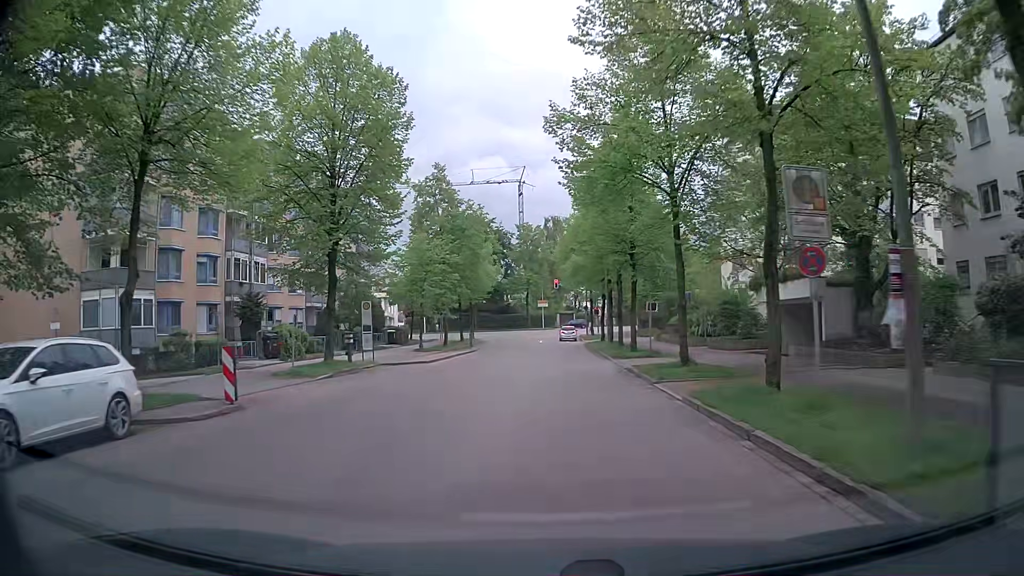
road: residential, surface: asphalt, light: Day
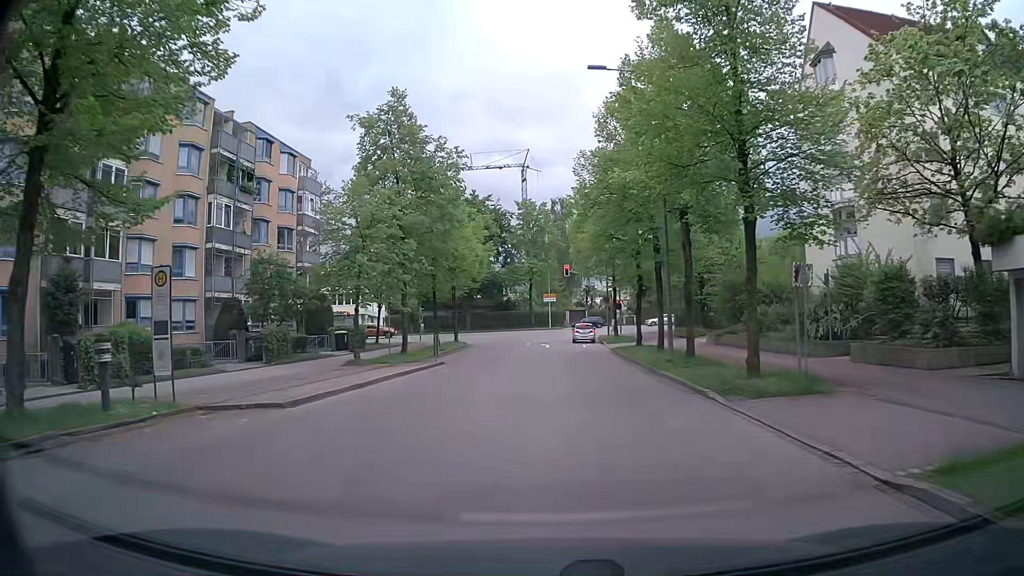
(-0.3, +18.0) m; -1°
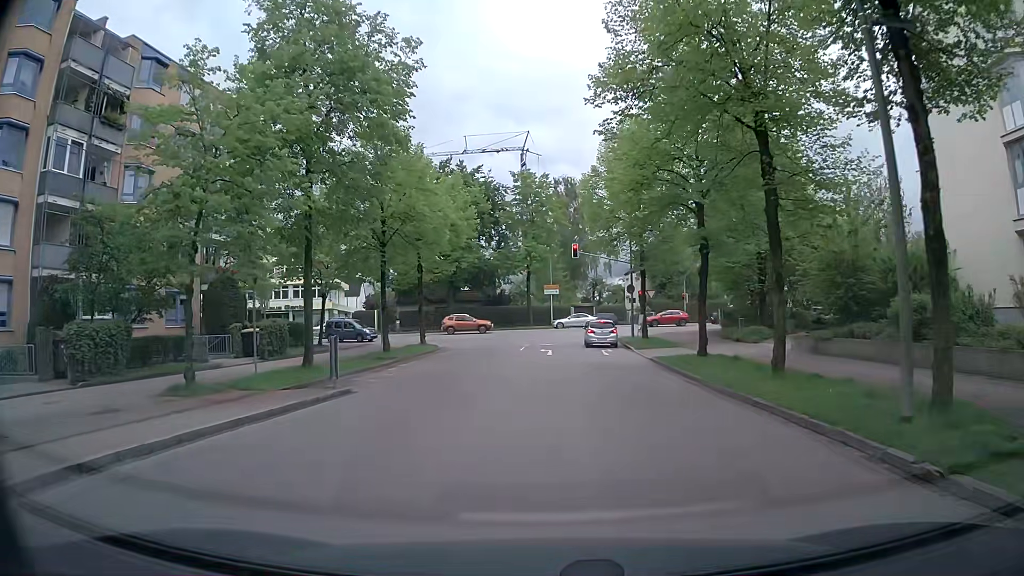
(-0.1, +15.0) m; -1°
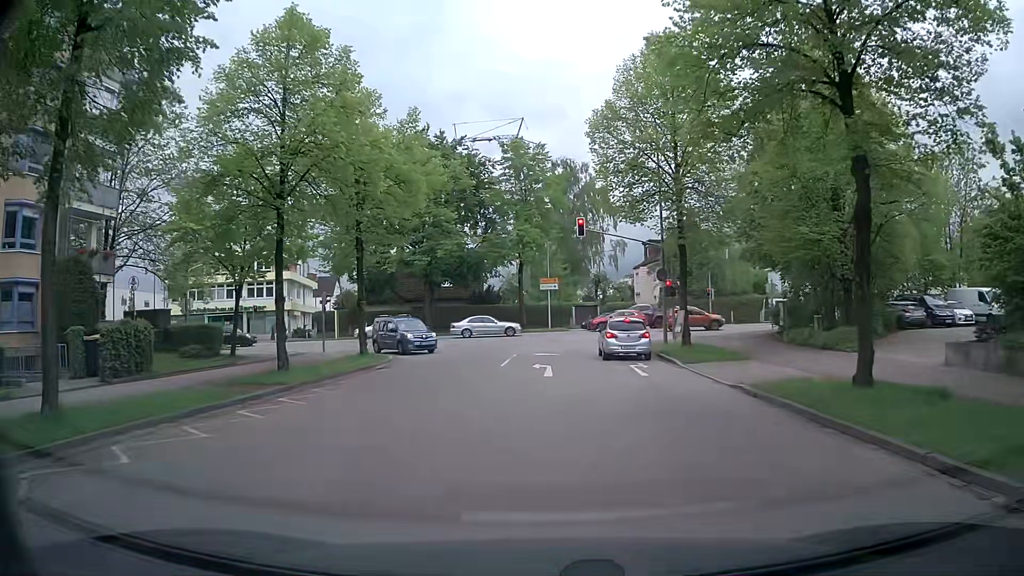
(+0.2, +12.2) m; 0°
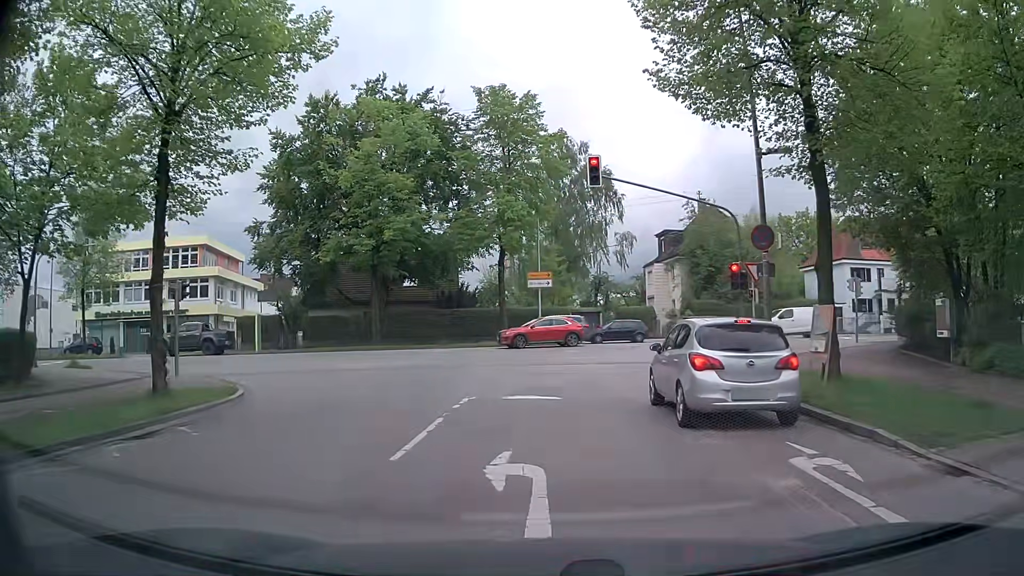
(+0.3, +14.4) m; +2°
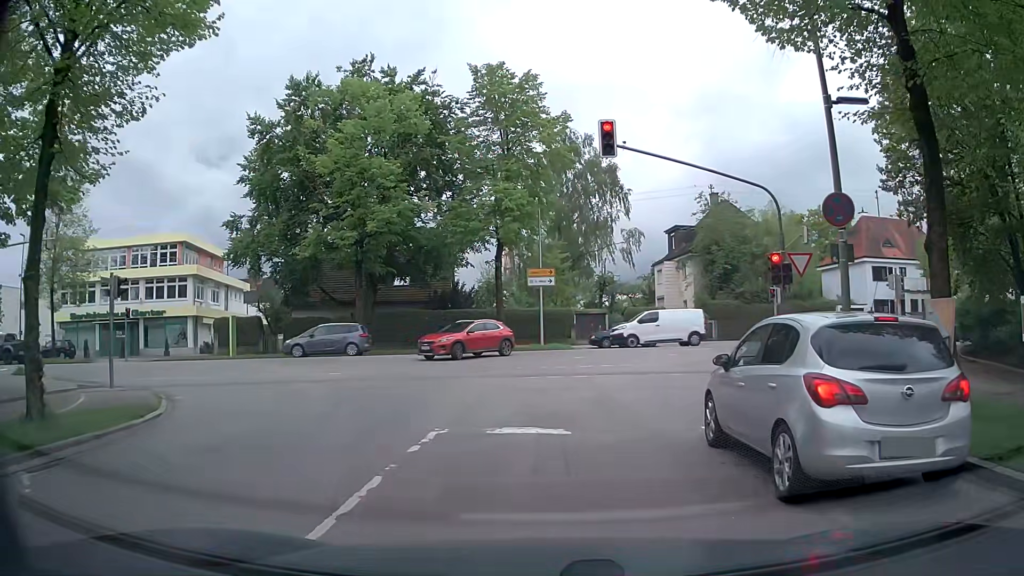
(0.0, +3.9) m; -2°
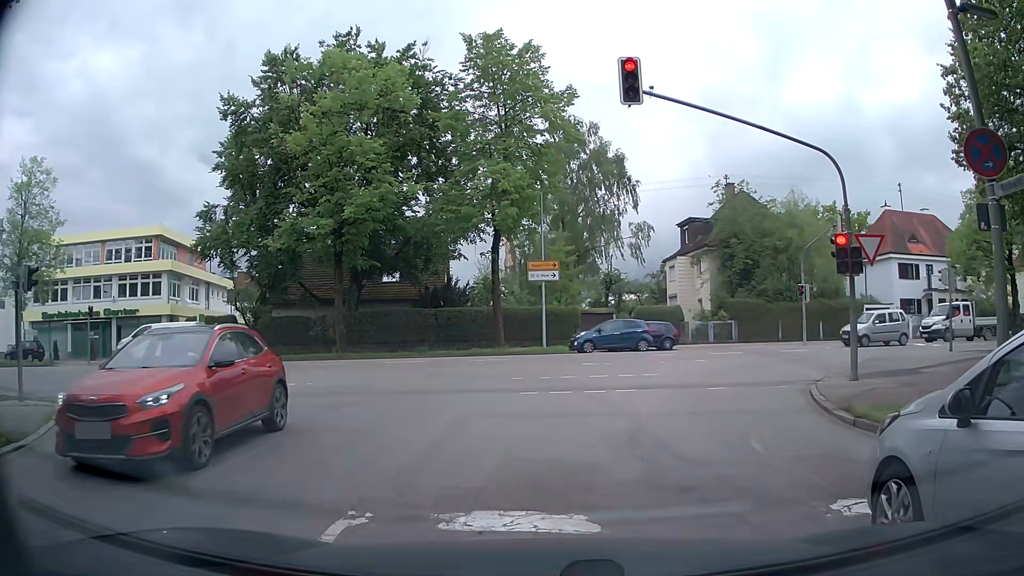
(+0.1, +4.1) m; +1°
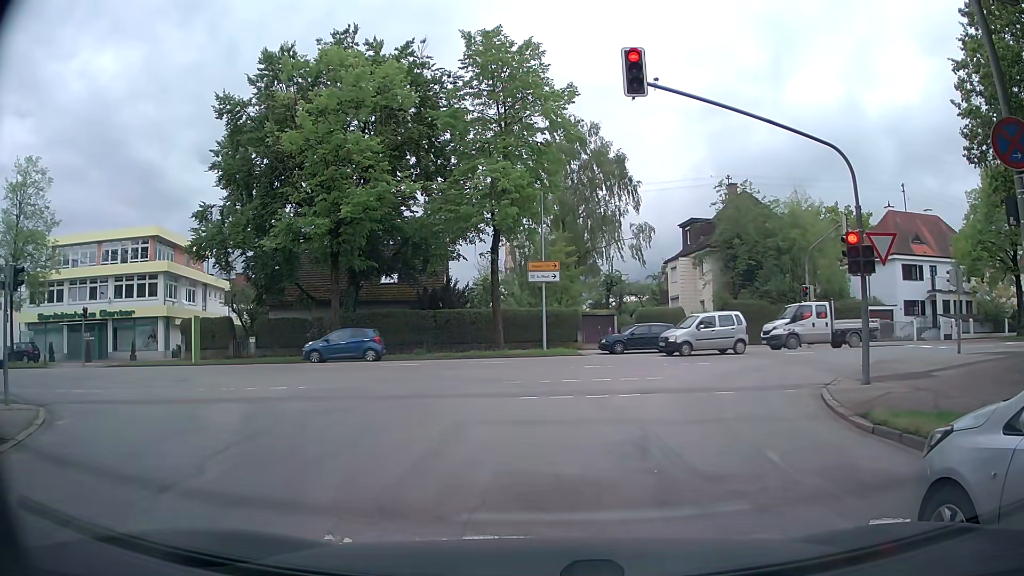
(0.0, +0.6) m; 0°
